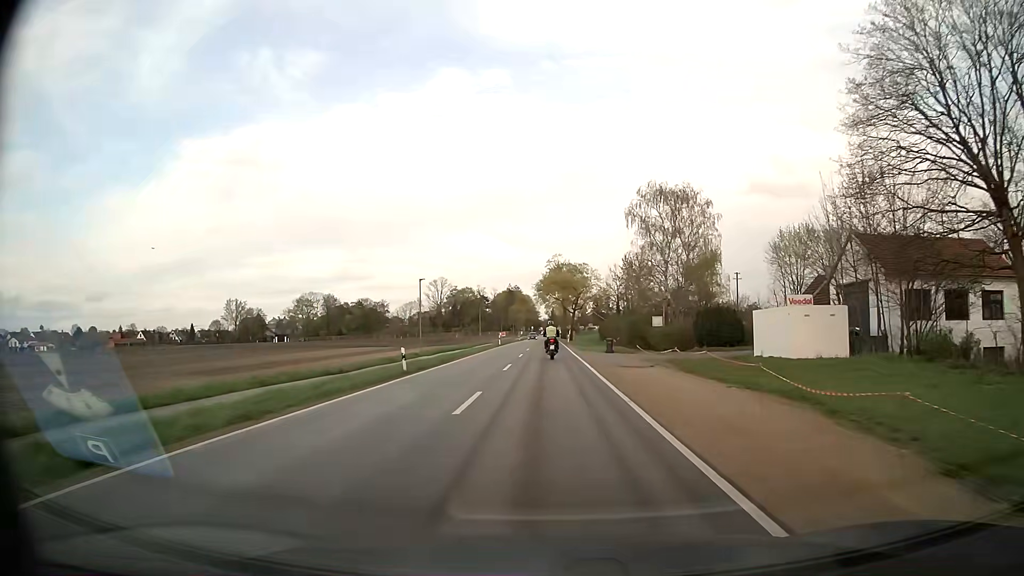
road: secondary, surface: asphalt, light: Day
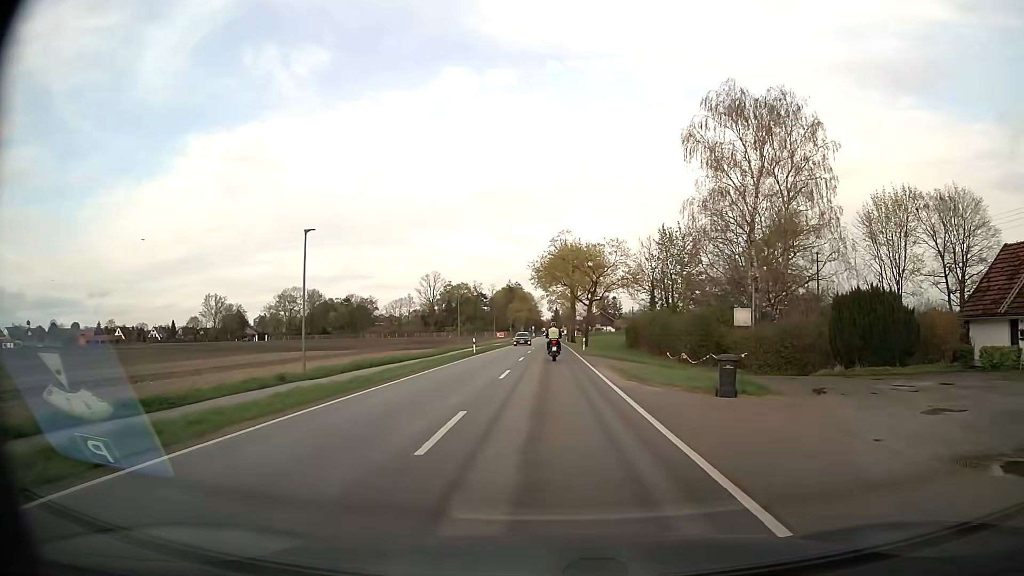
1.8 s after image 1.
(-0.1, +27.5) m; 0°
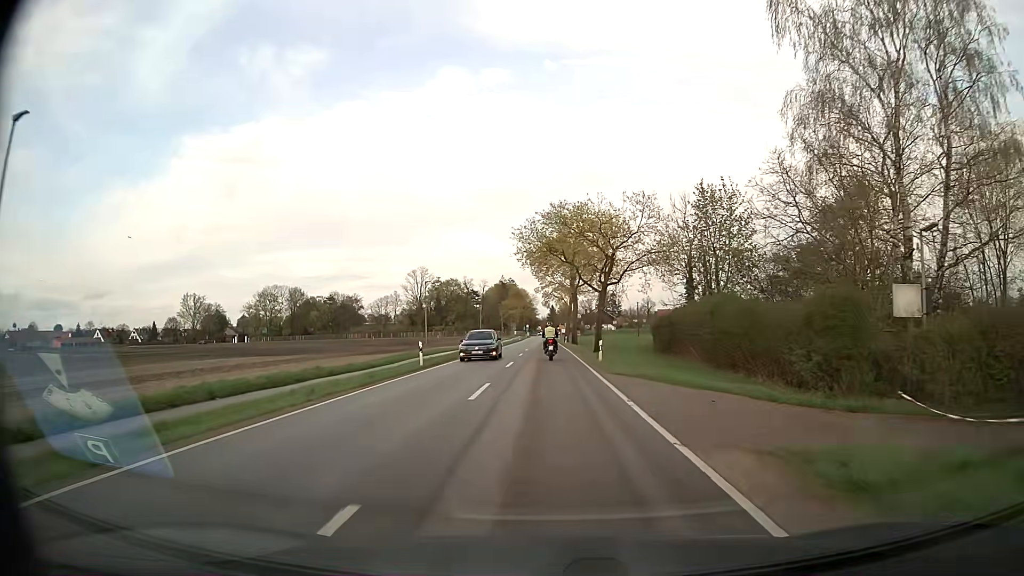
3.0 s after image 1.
(+0.1, +18.3) m; 0°
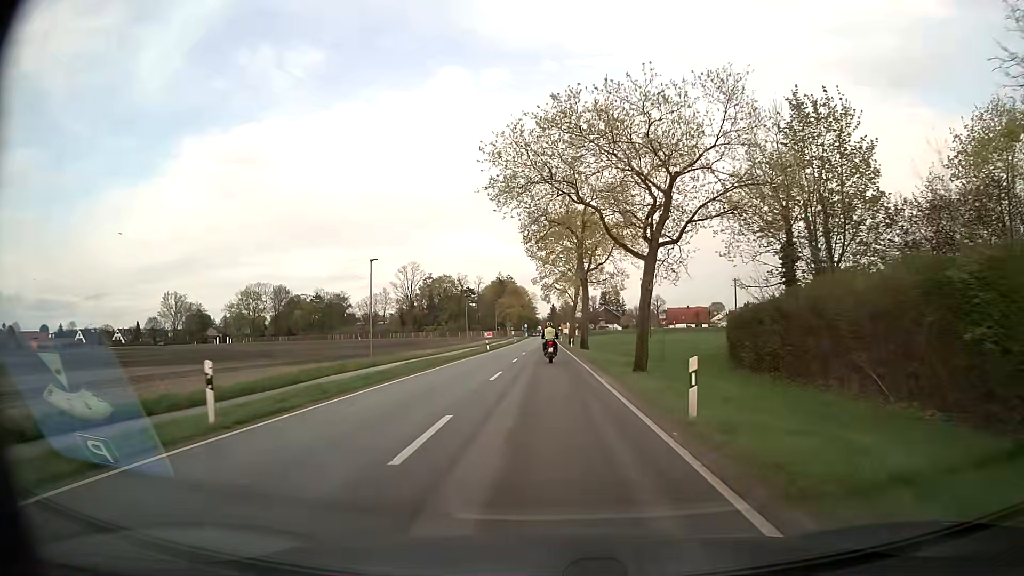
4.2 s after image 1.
(0.0, +18.4) m; 0°
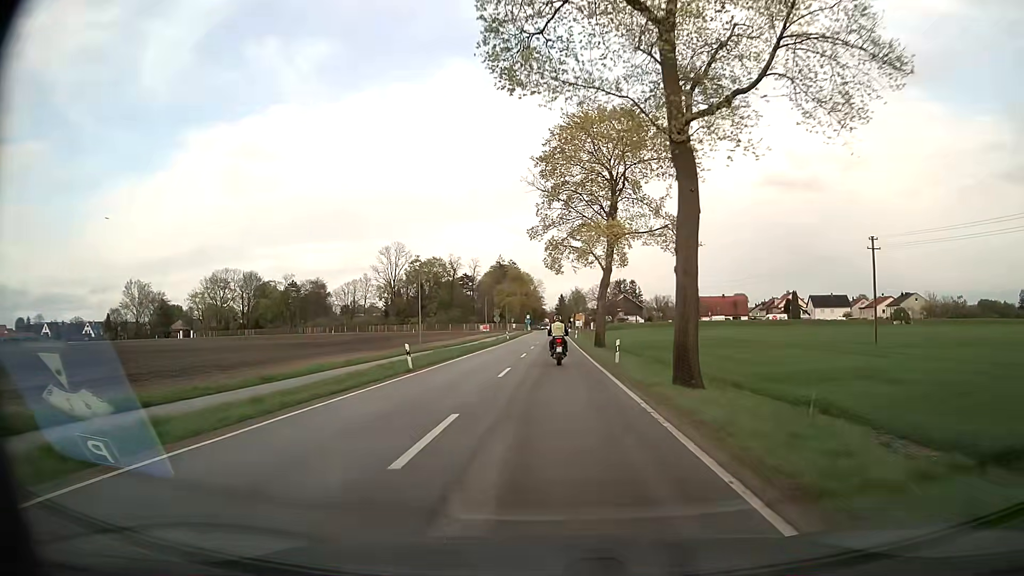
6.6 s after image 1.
(-0.1, +36.3) m; 0°
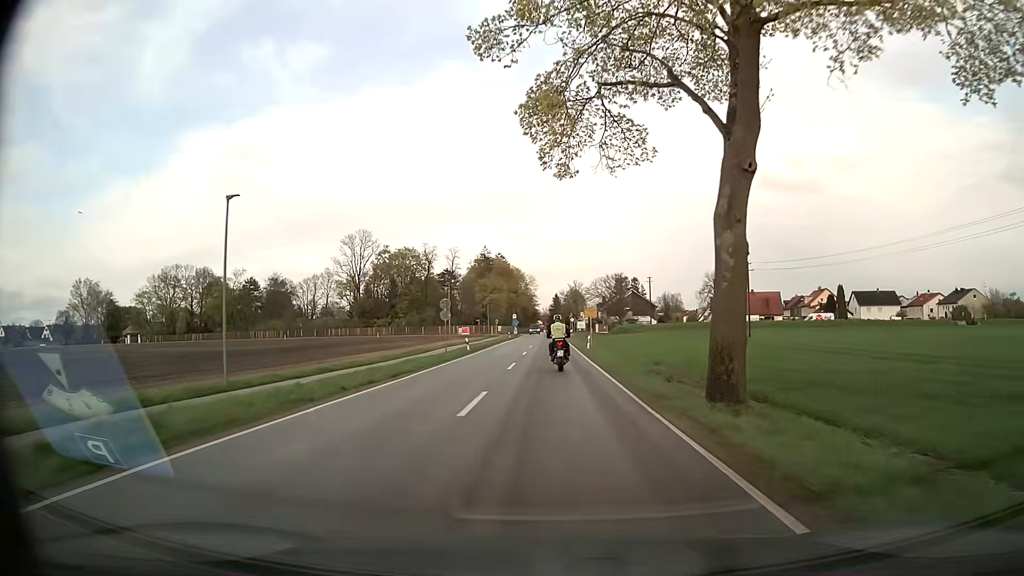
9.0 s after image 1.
(+0.1, +31.9) m; +1°
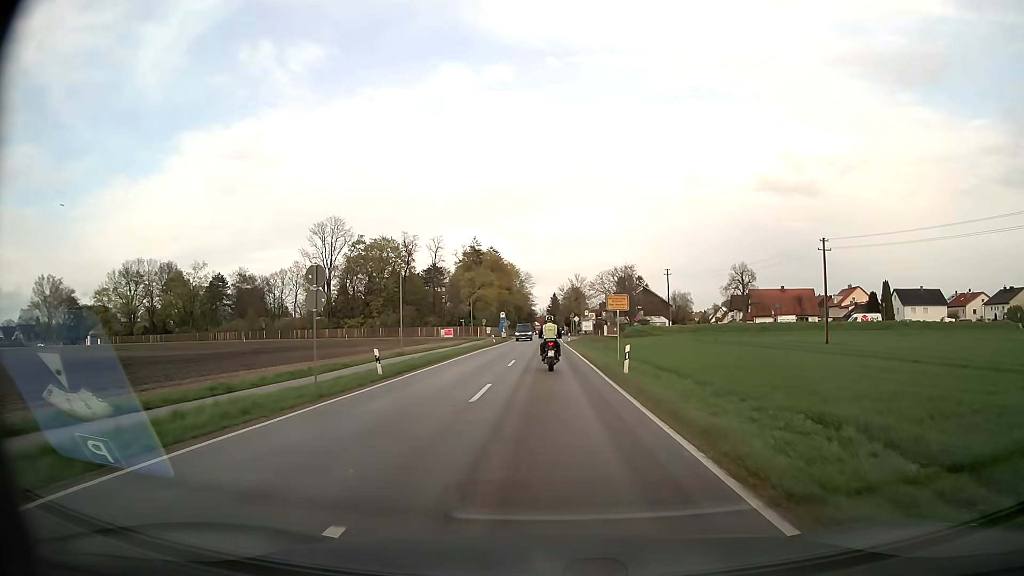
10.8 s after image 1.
(0.0, +21.9) m; 0°
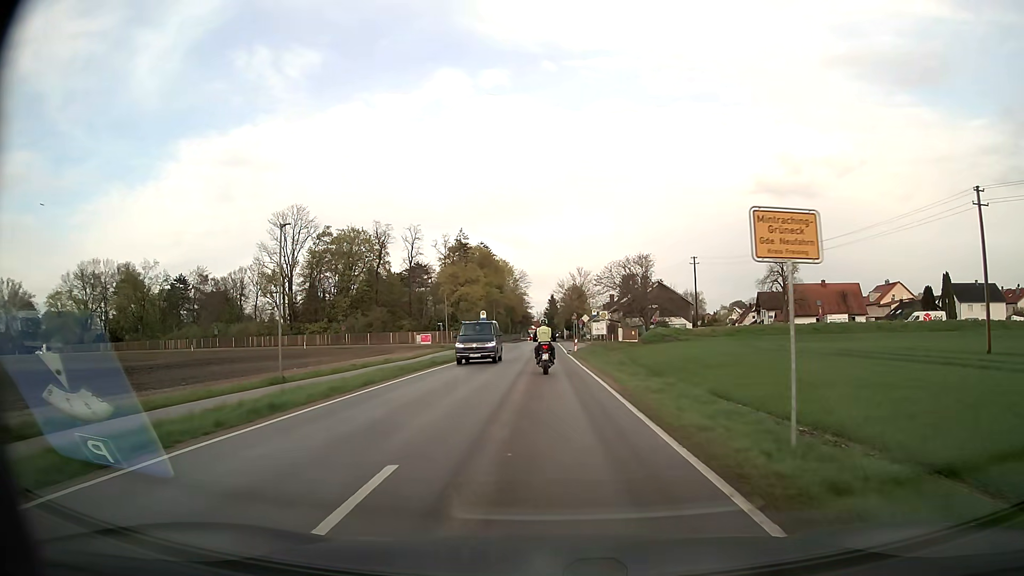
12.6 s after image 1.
(0.0, +21.9) m; 0°
(0, +10) (0, +20) (0, +30) (0, +40) (0, +50) (0, +60) (0, +70) (0, +80) (-1, +90) (-1, +100) m
